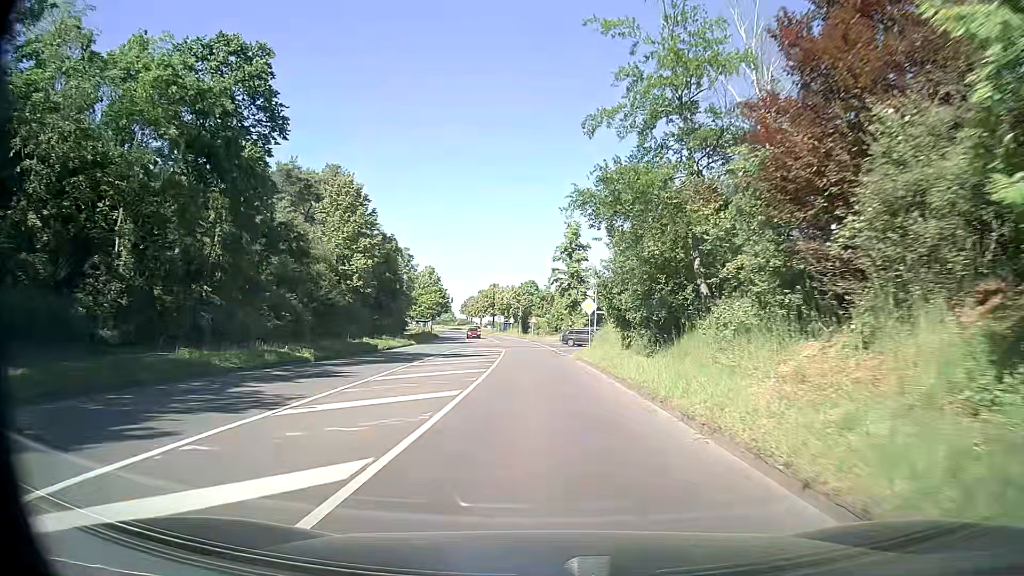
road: secondary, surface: asphalt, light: Day
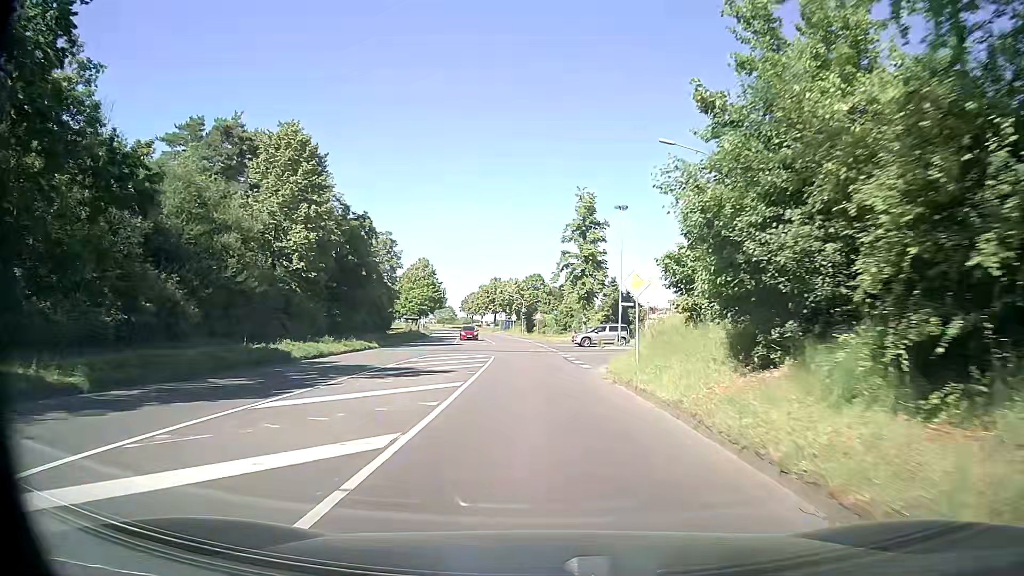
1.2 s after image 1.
(-0.2, +15.2) m; -1°
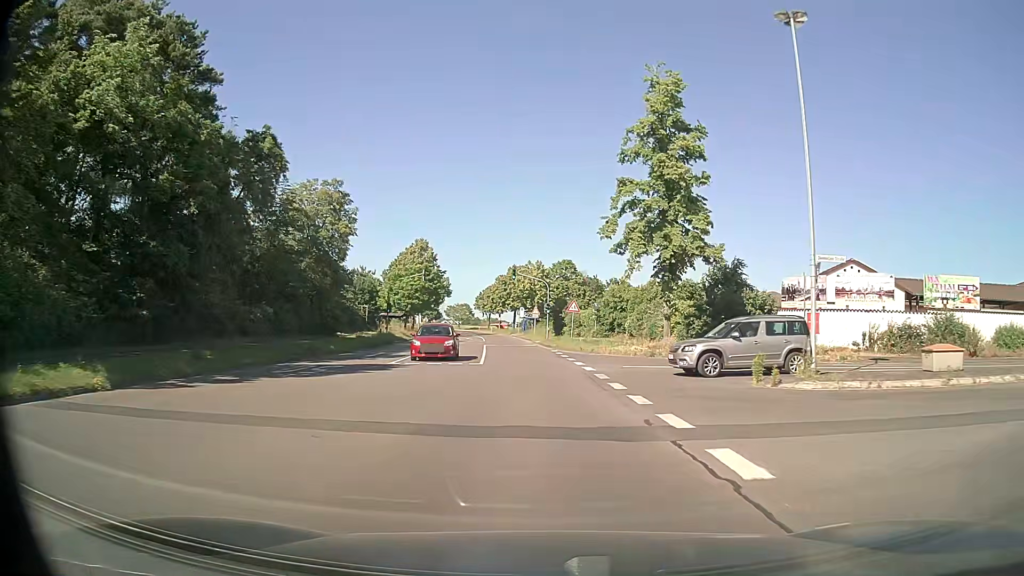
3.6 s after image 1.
(-0.5, +30.4) m; -2°
(0, +10) (0, +20) (-1, +30) (-1, +40) (-2, +50) (-3, +60) (-4, +70) (-5, +80) (-7, +90) (-8, +100) m
